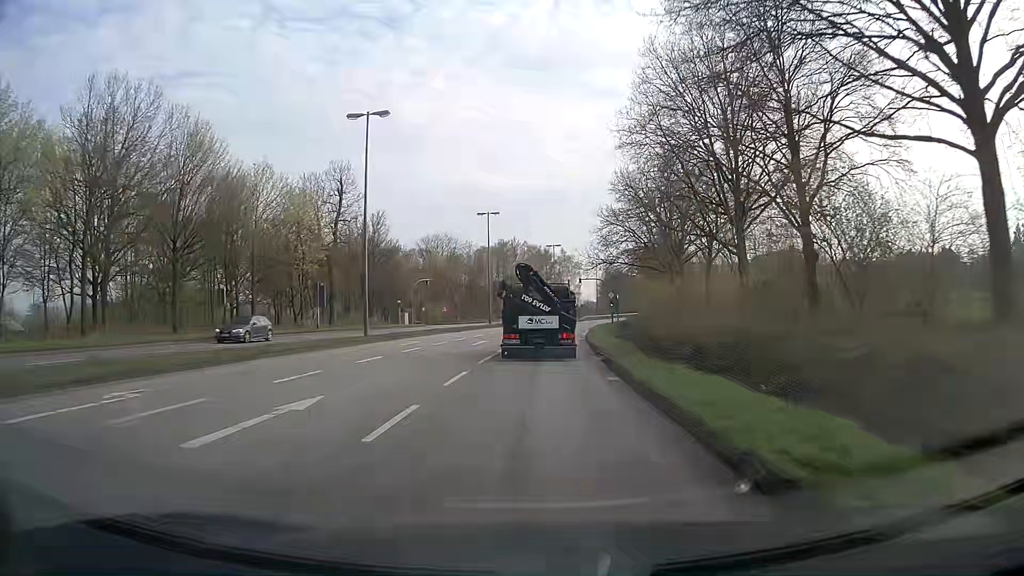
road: primary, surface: asphalt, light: Day
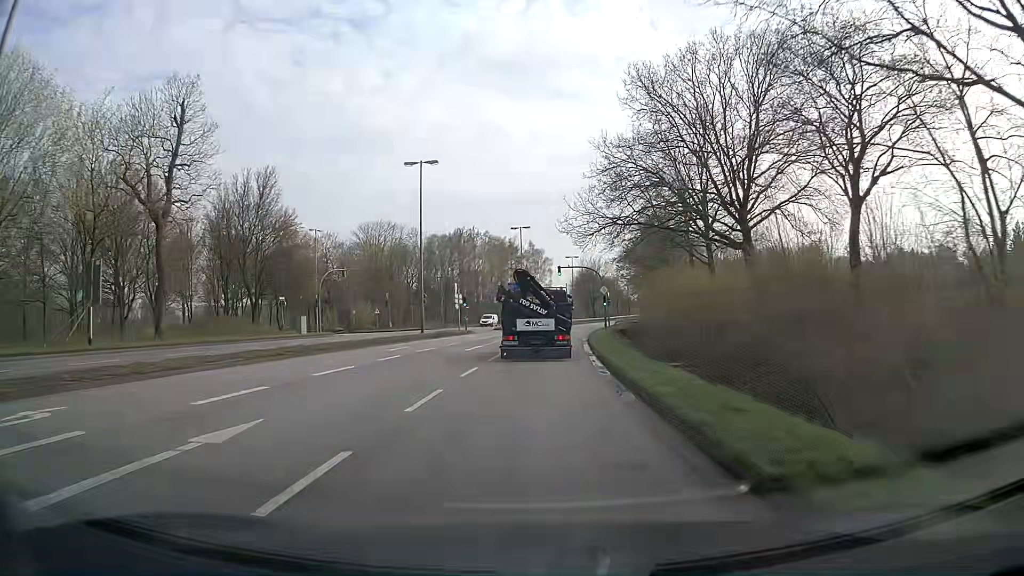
(+0.5, +27.5) m; +2°
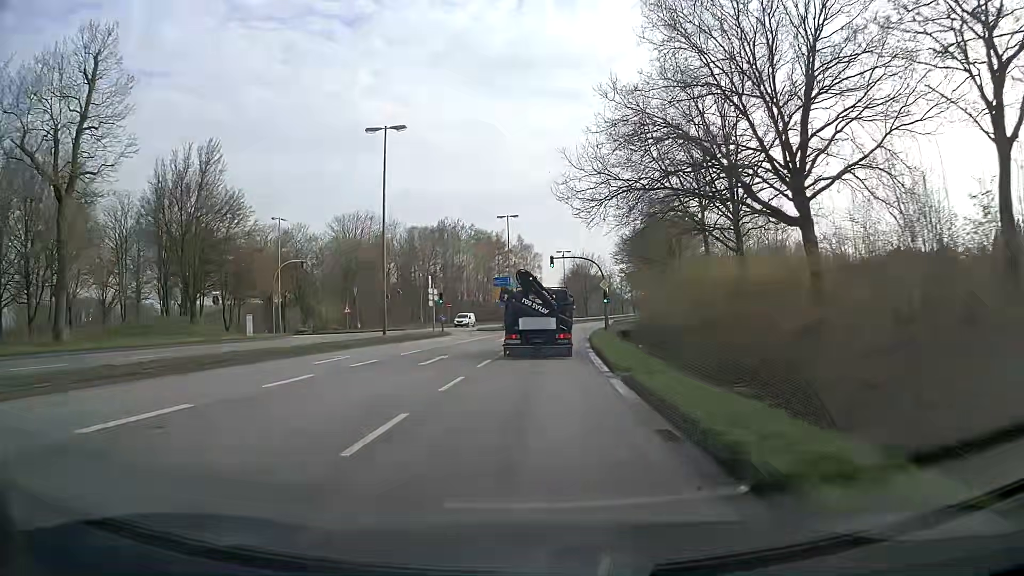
(+0.1, +9.2) m; +1°
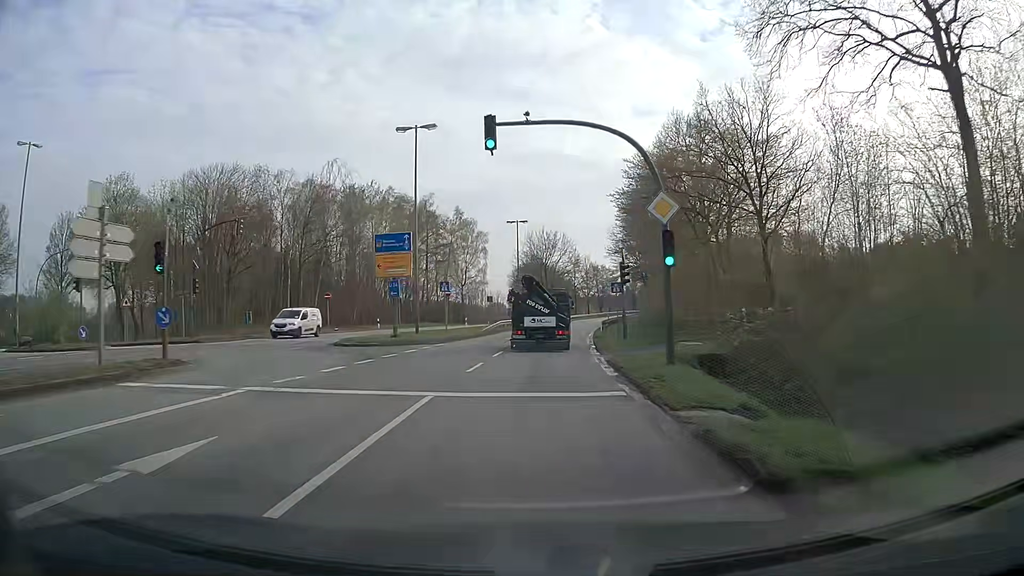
(+1.3, +37.3) m; +4°
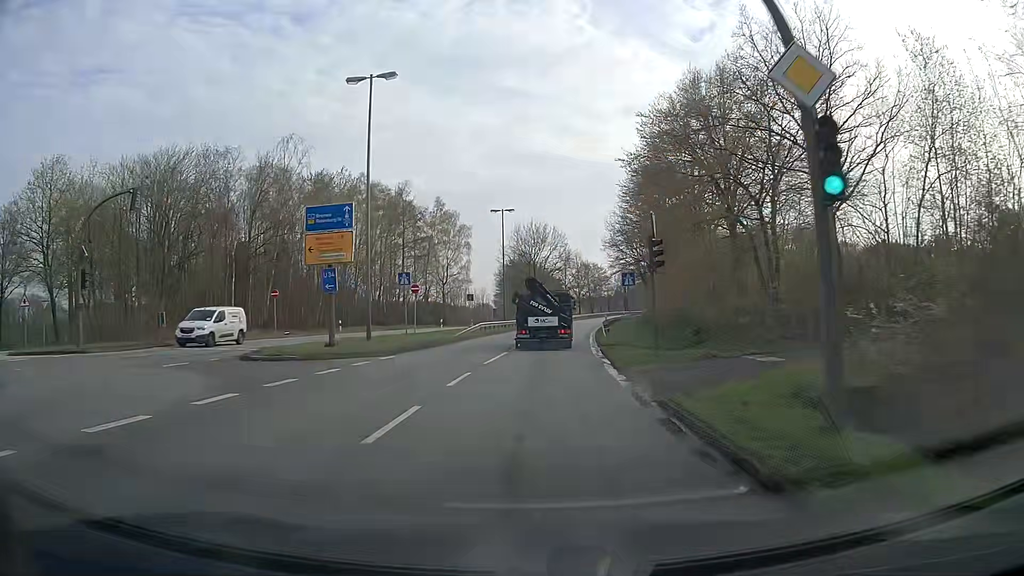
(+0.1, +9.4) m; +1°
